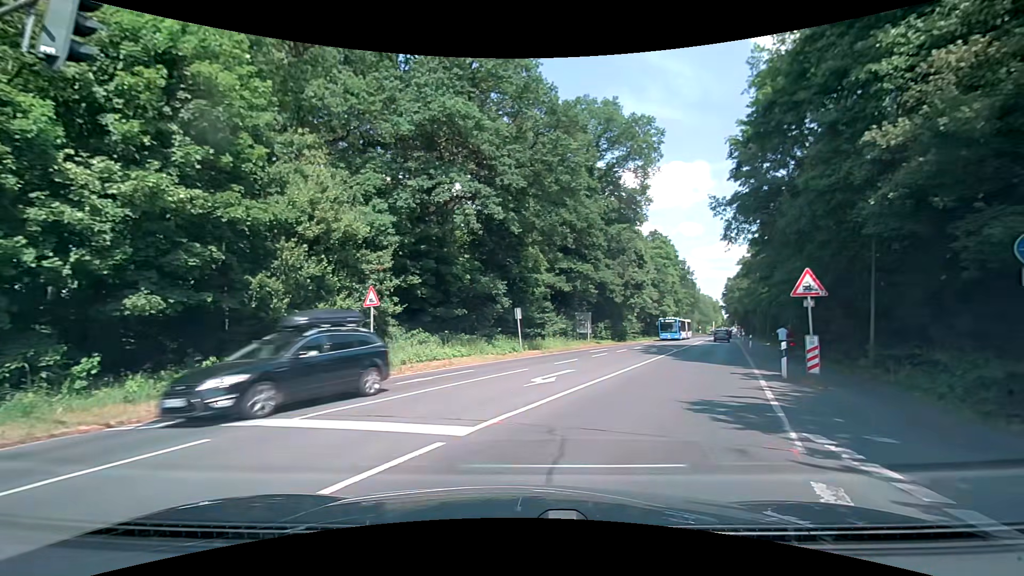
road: secondary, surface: asphalt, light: Day
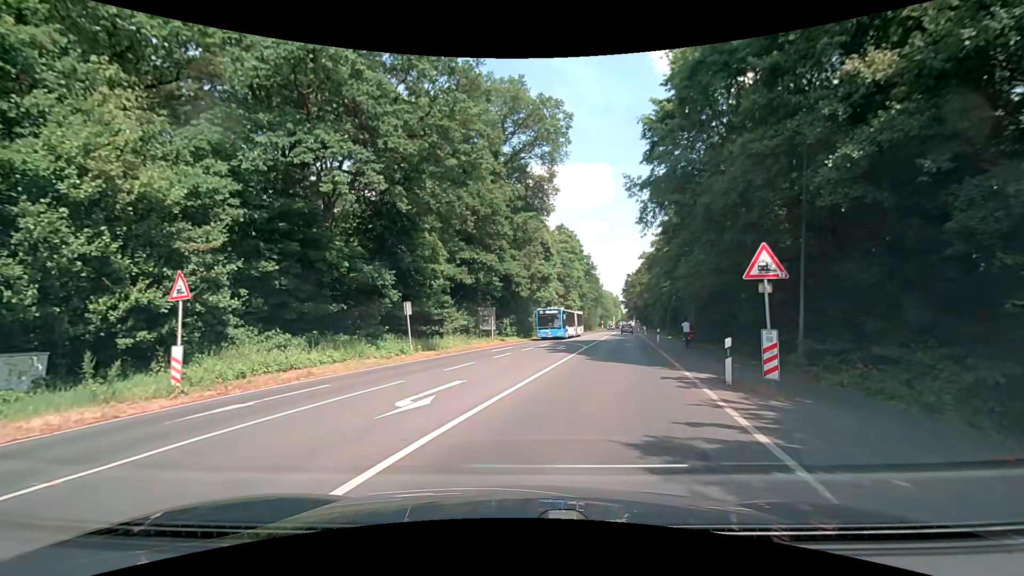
(+0.5, +4.4) m; +11°
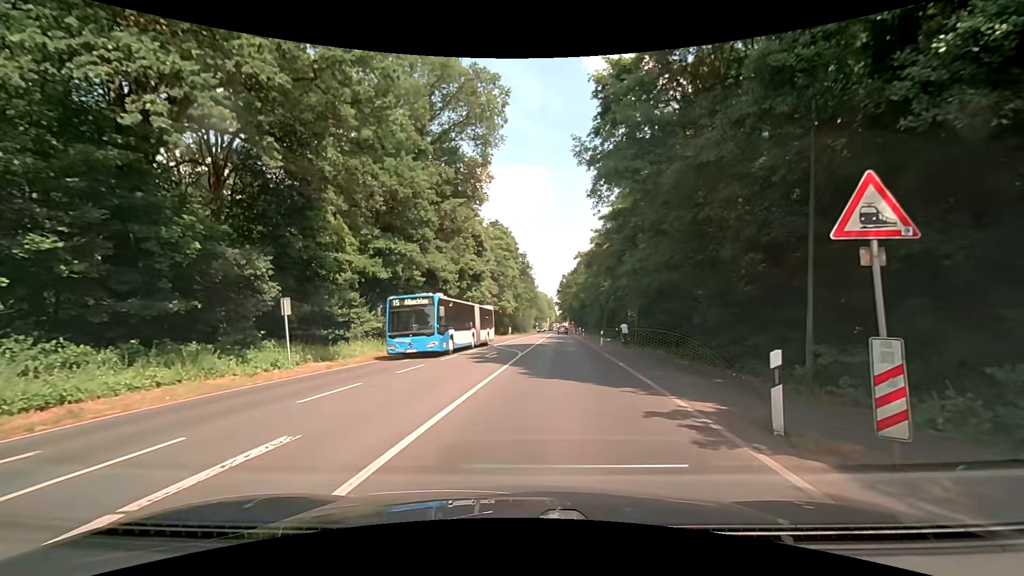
(+0.4, +5.7) m; +6°
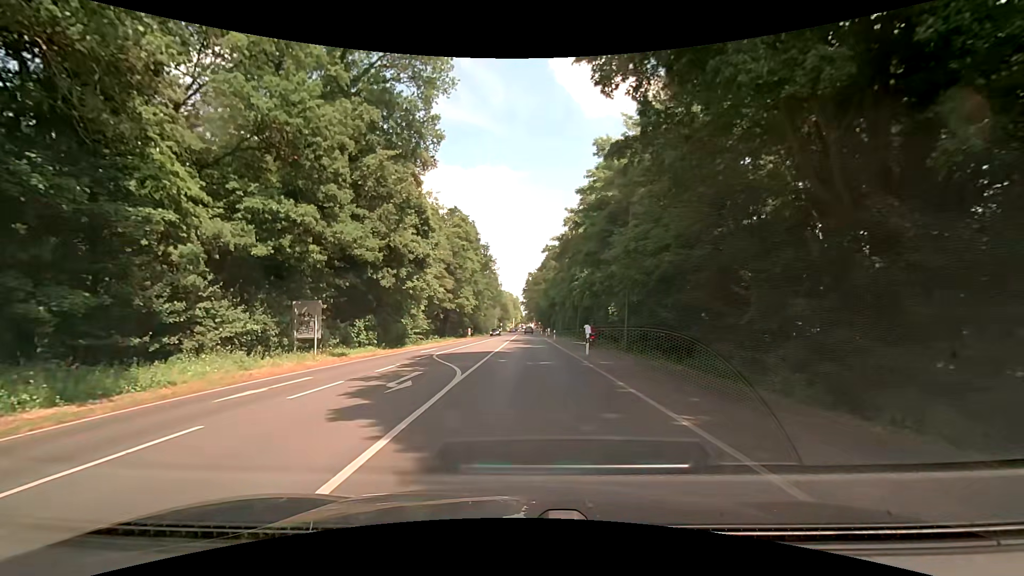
(+0.7, +11.0) m; +5°
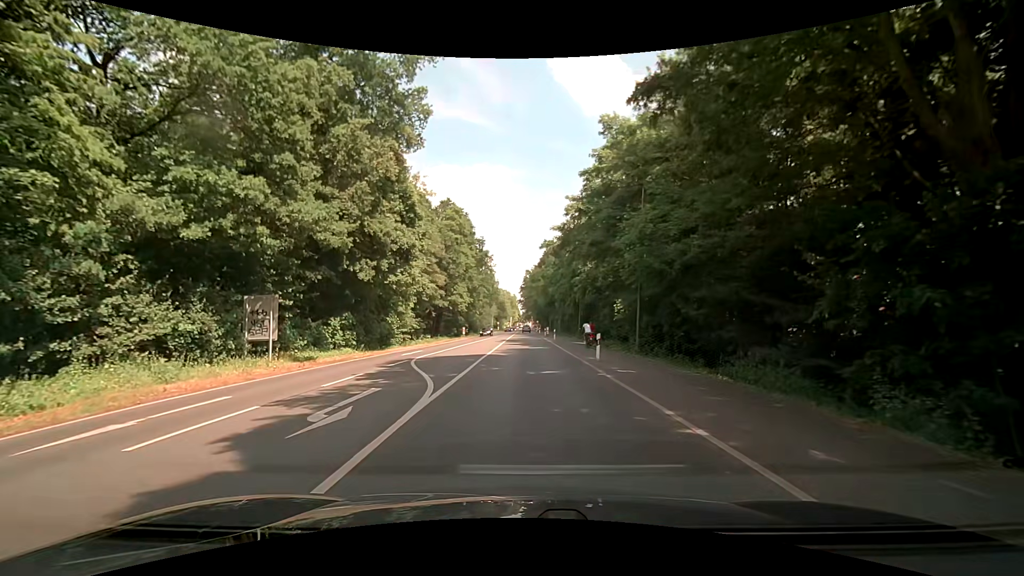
(0.0, +4.3) m; -1°
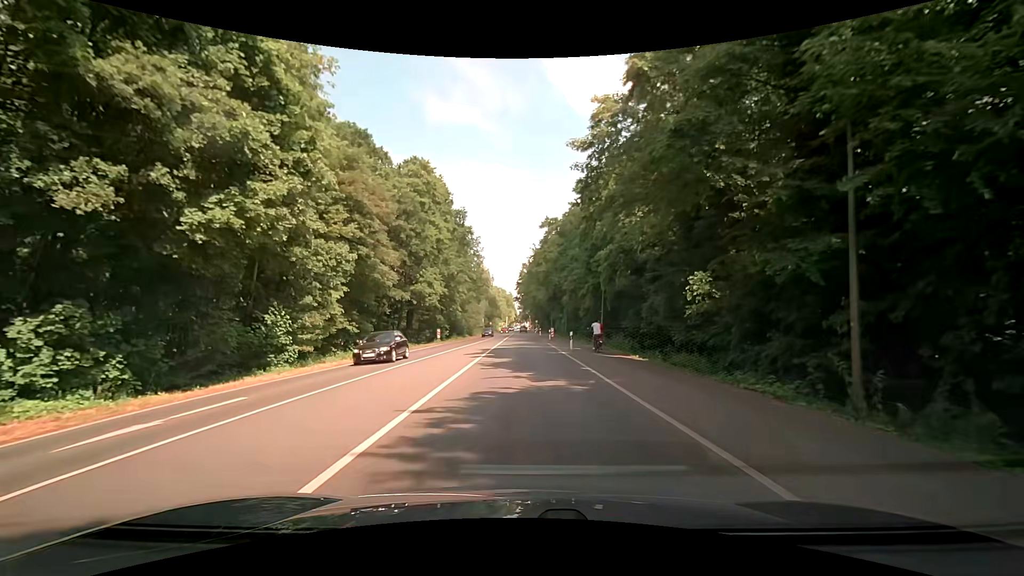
(+0.7, +19.8) m; +3°
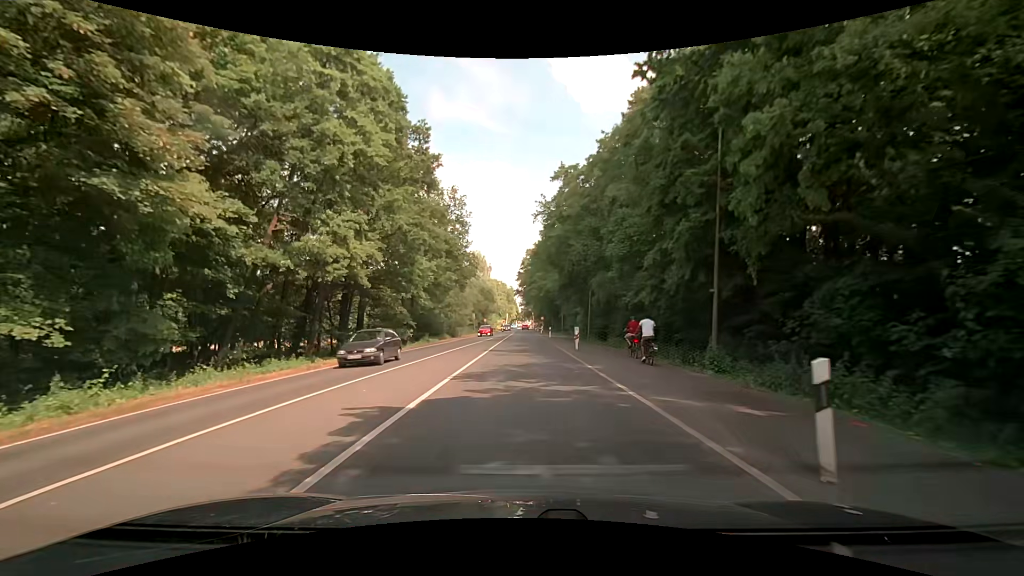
(-0.3, +23.5) m; -1°
(0, +10) (0, +20) (0, +30) (0, +40) (0, +50) (0, +60) (0, +70) (0, +80) (0, +90) (0, +100) m
